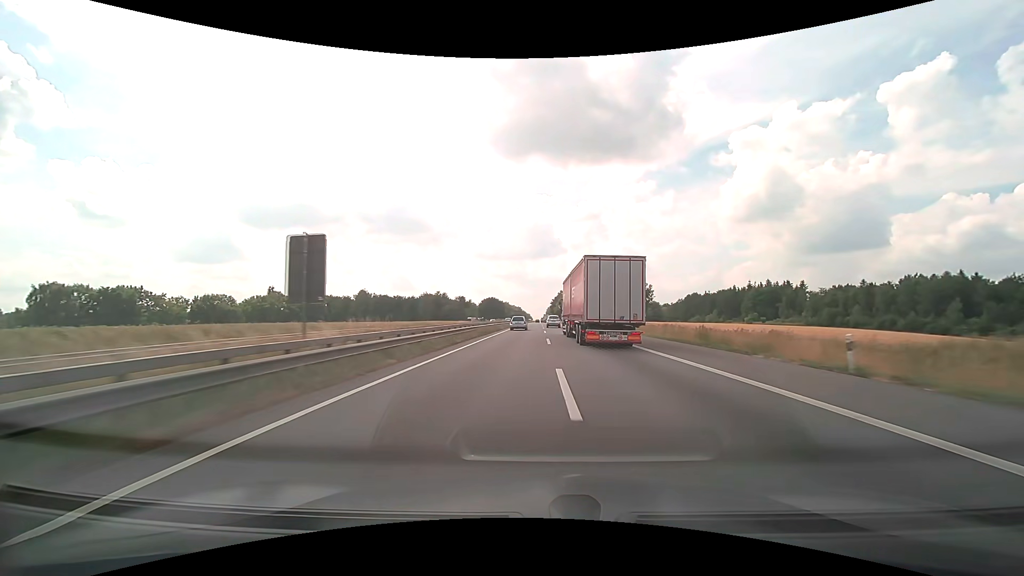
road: motorway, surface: asphalt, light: Day
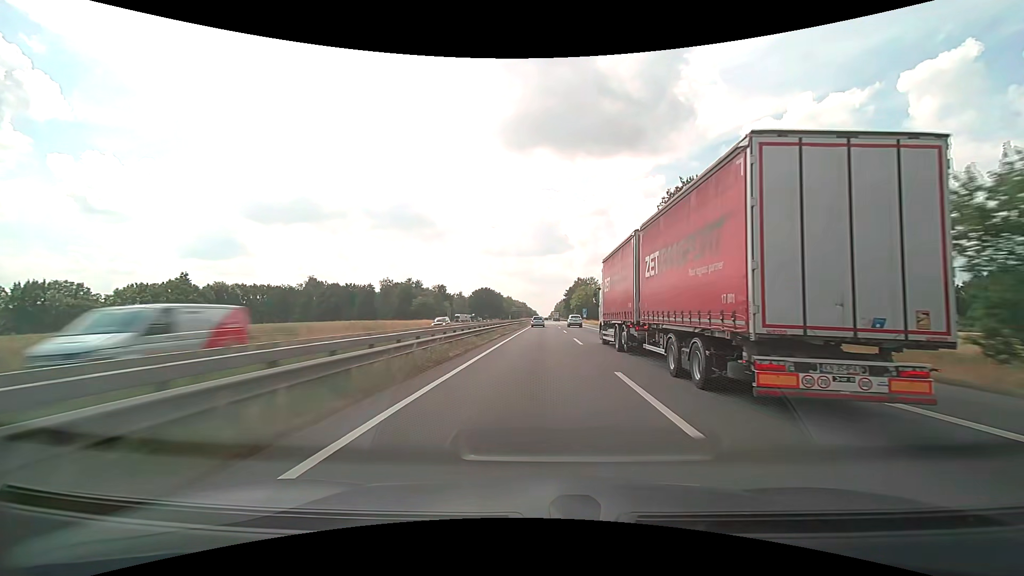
(-0.3, +73.6) m; -1°
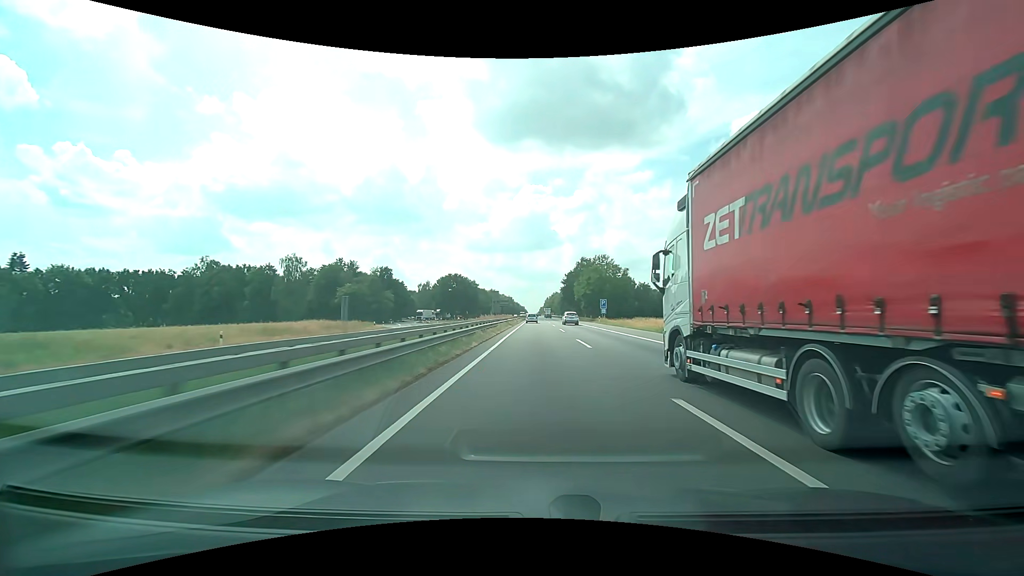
(+1.0, +58.5) m; +1°
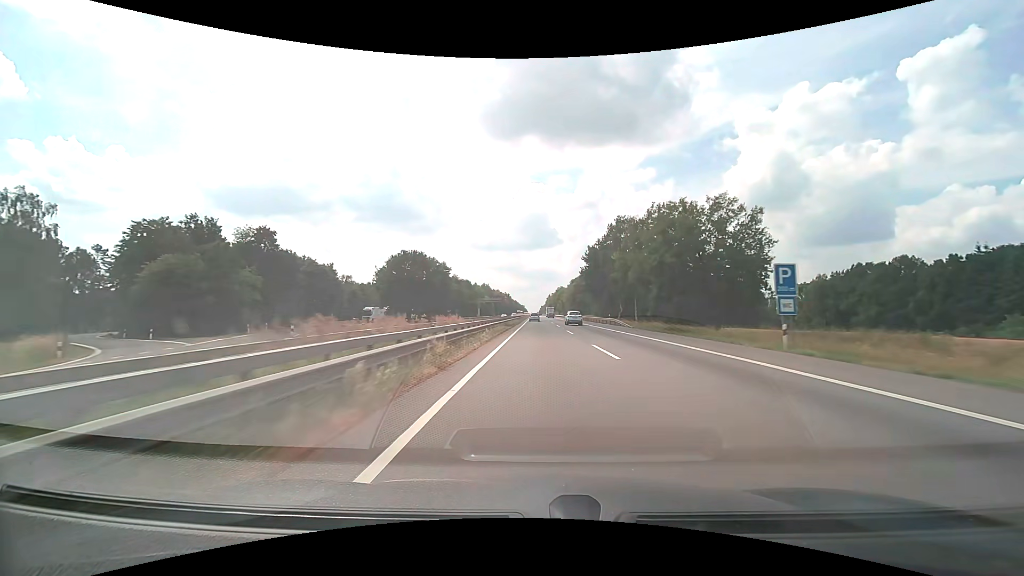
(-0.1, +59.3) m; 0°
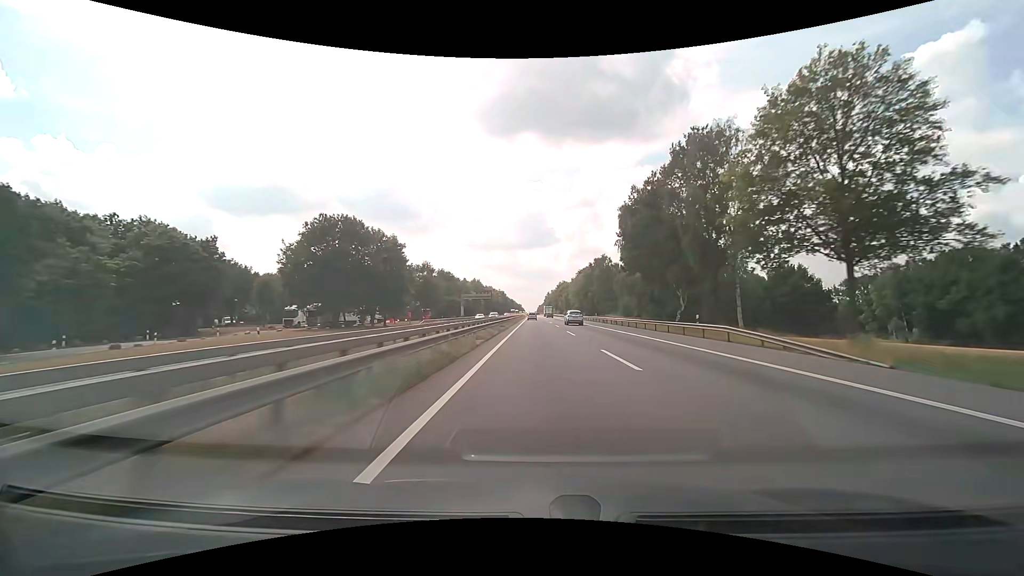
(+0.1, +39.2) m; 0°
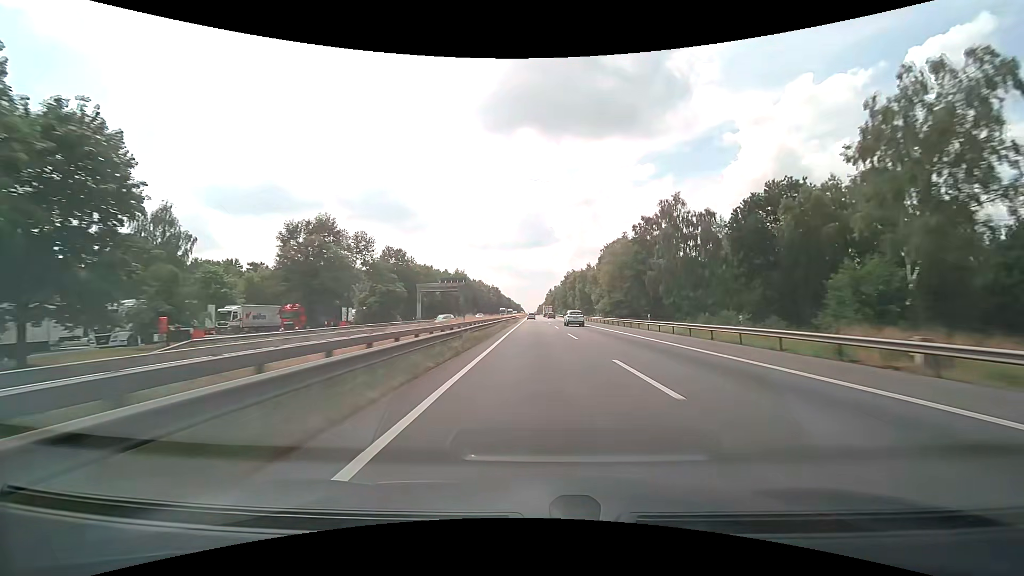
(+0.1, +58.2) m; 0°
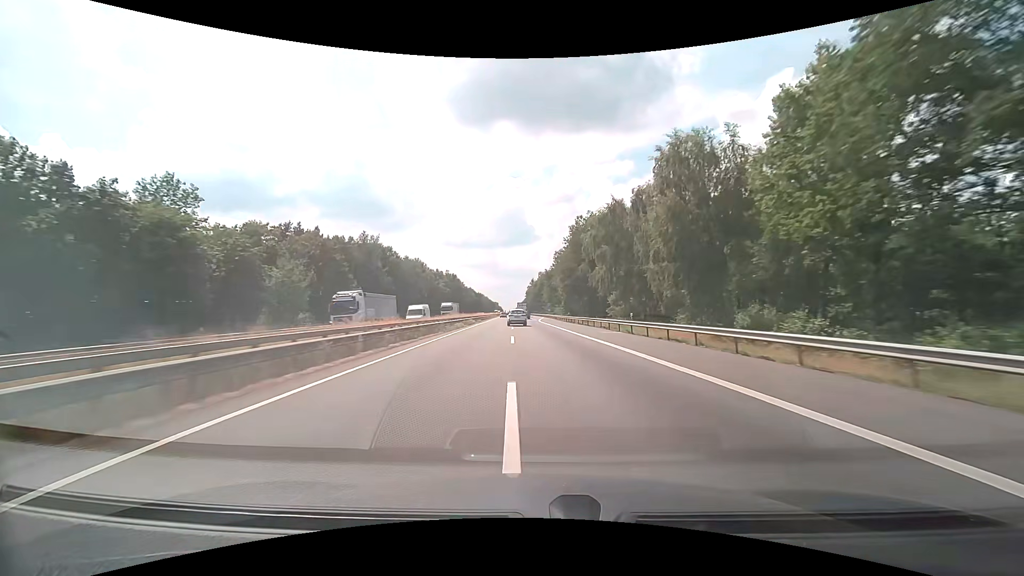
(+1.9, +95.2) m; +2°
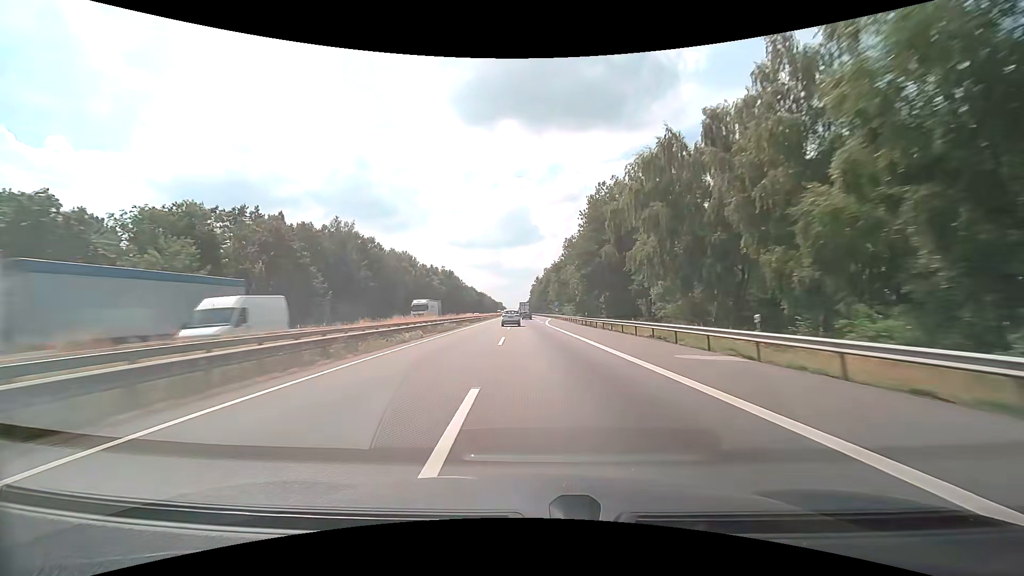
(-0.1, +18.6) m; 0°
(0, +10) (0, +20) (-1, +30) (-1, +40) (-1, +50) (-2, +60) (-2, +70) (-2, +80) (-3, +90) (-3, +100) m
